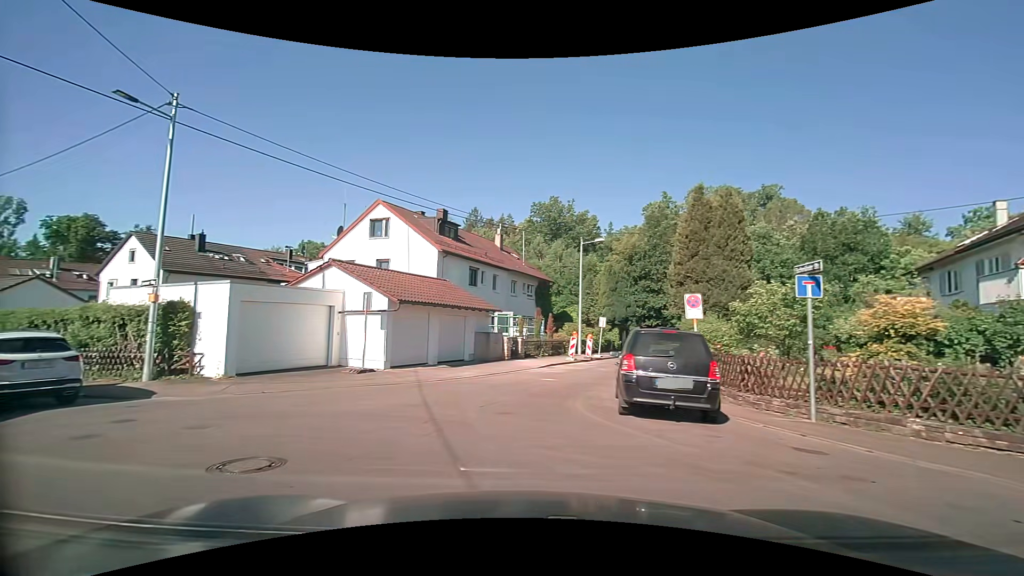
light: Day
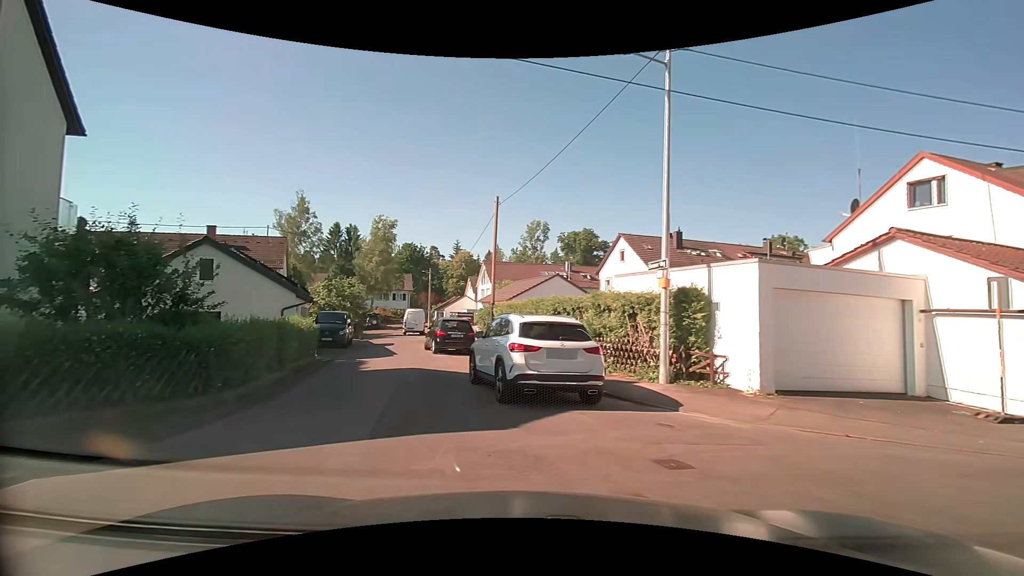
(-2.3, +4.6) m; -52°
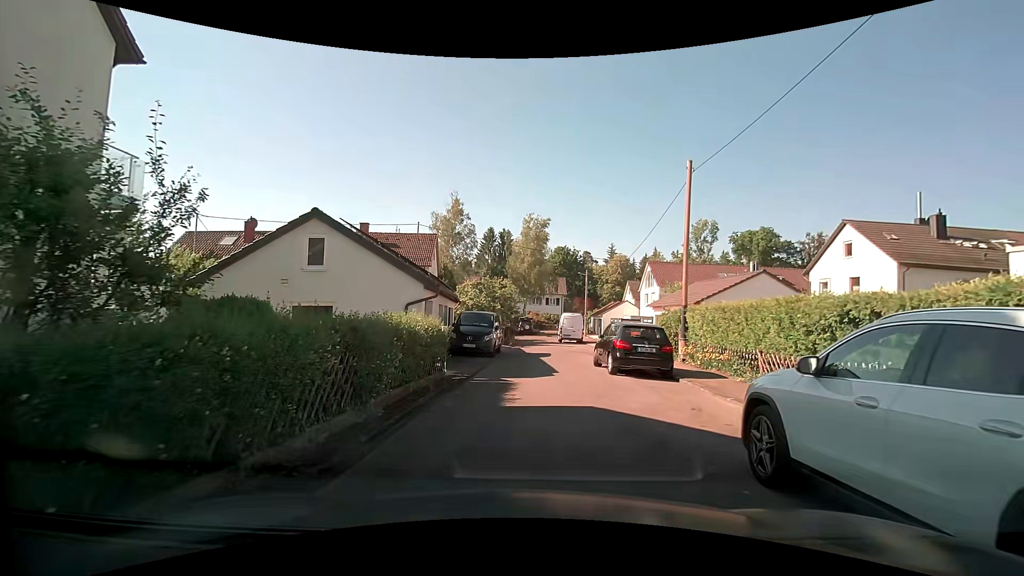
(-1.2, +6.5) m; -15°
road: residential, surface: asphalt
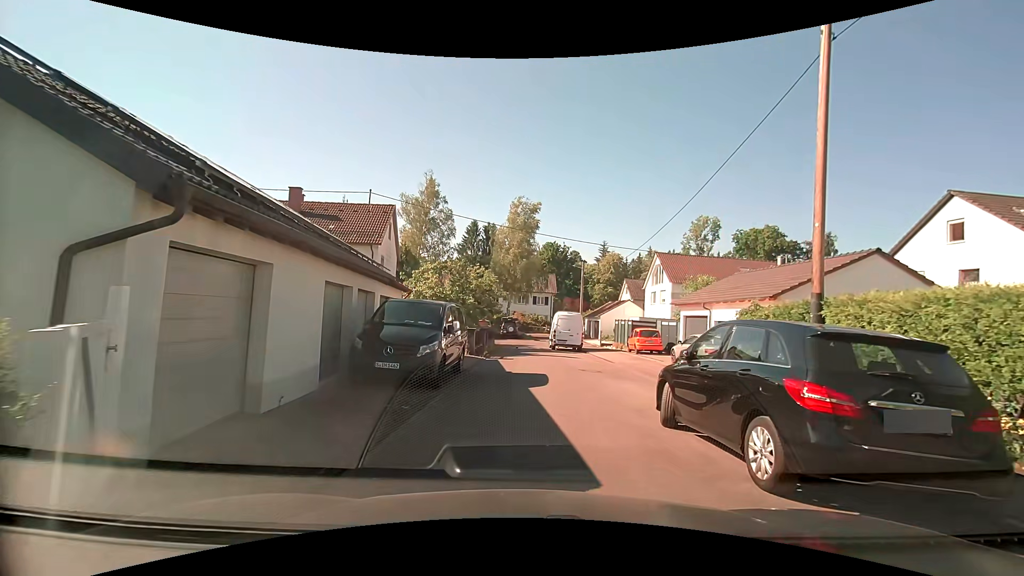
(0.0, +10.1) m; 0°
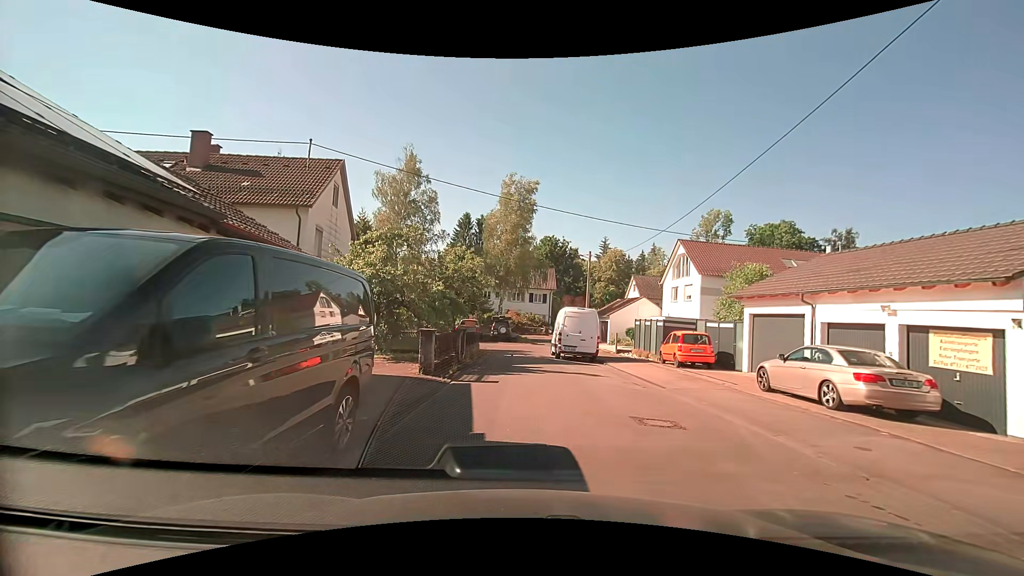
(+0.1, +8.7) m; 0°
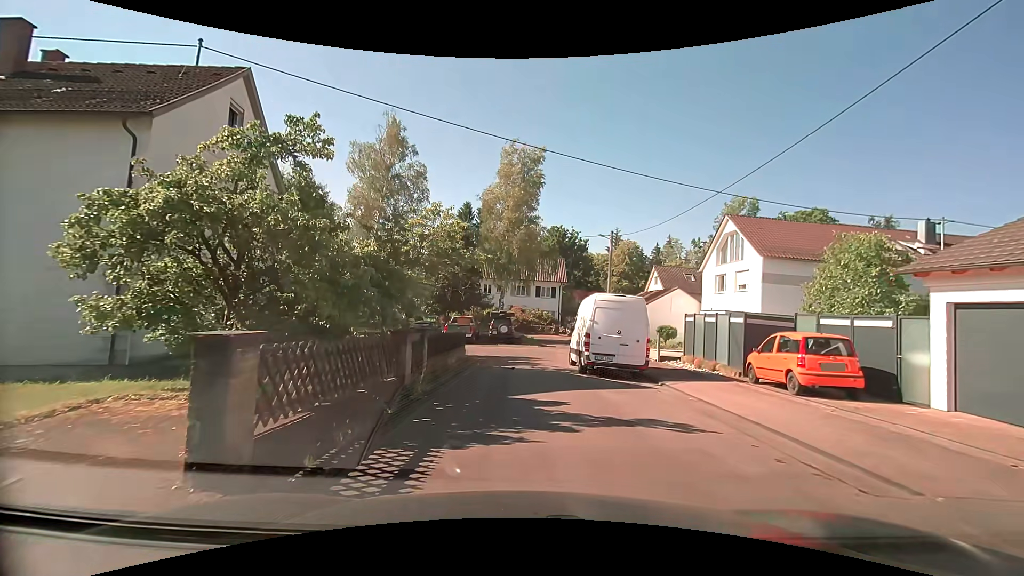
(+0.2, +8.6) m; +1°
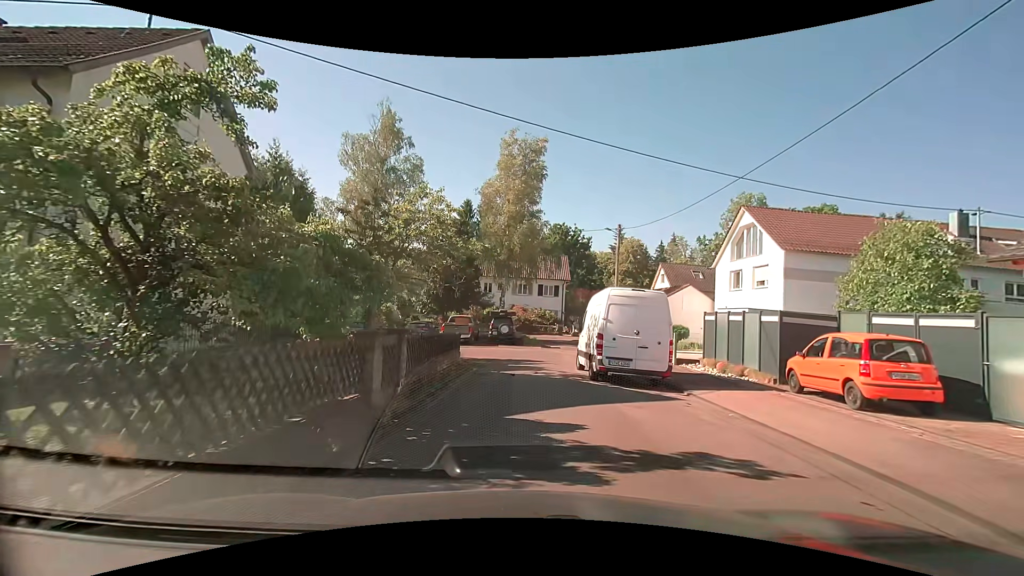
(0.0, +2.1) m; 0°
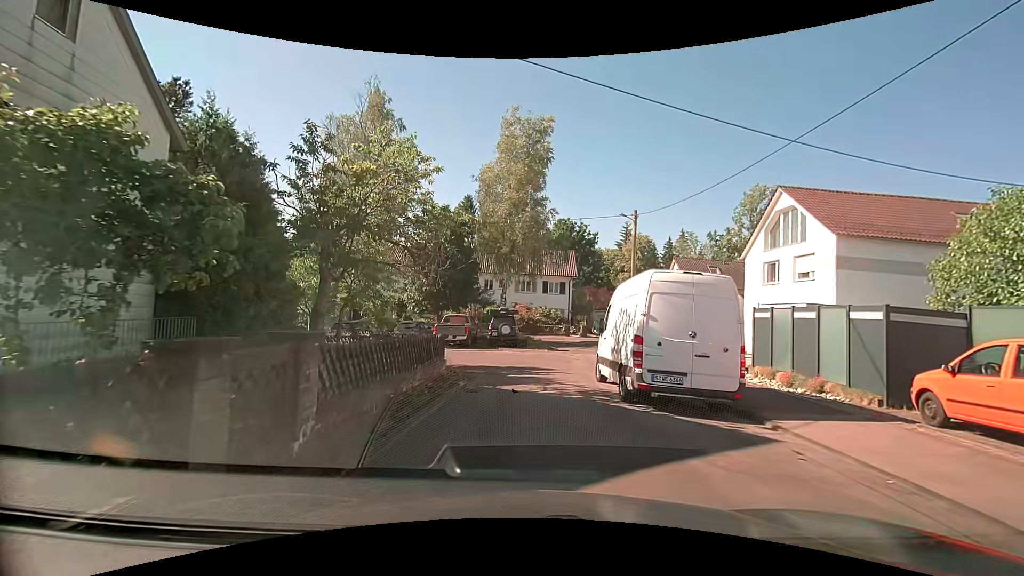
(0.0, +3.9) m; 0°
